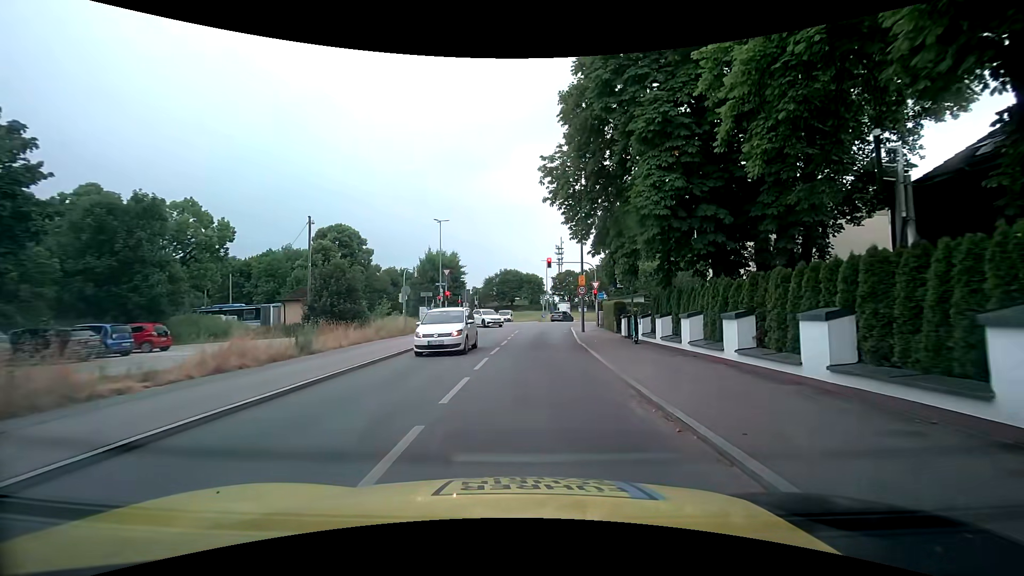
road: tertiary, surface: asphalt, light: Day
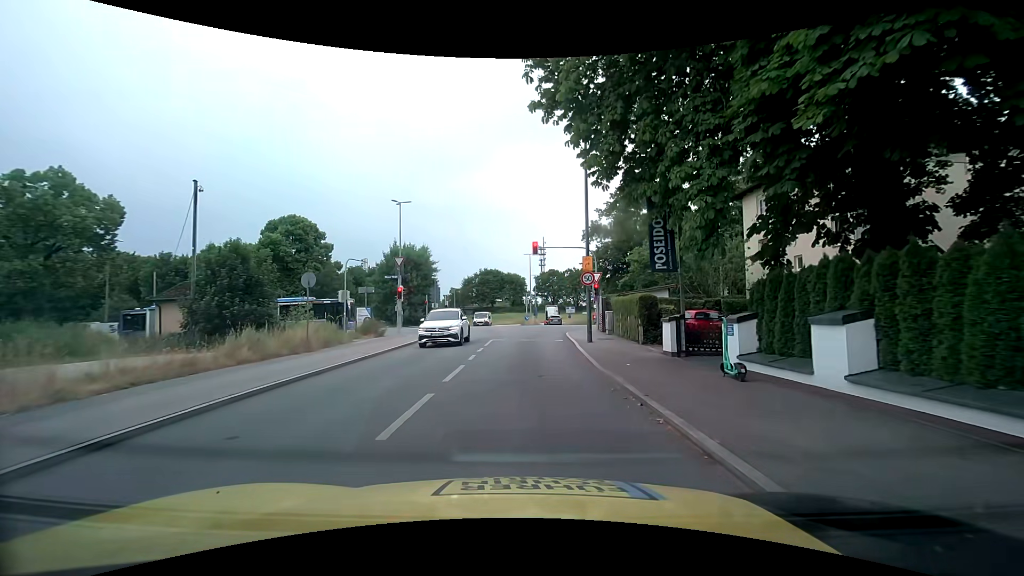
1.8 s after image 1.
(+0.1, +11.1) m; 0°
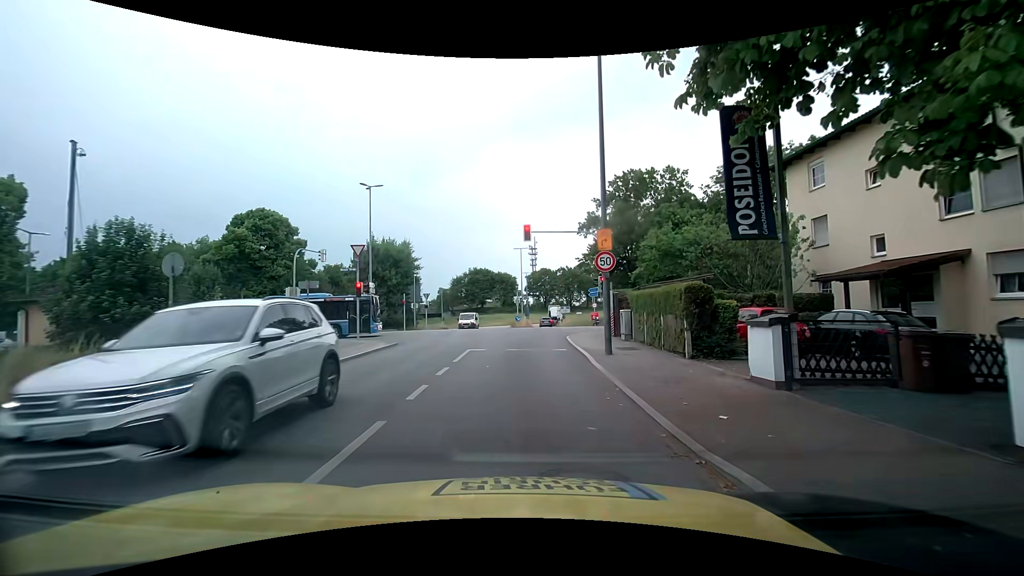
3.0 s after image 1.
(+0.2, +6.7) m; +1°
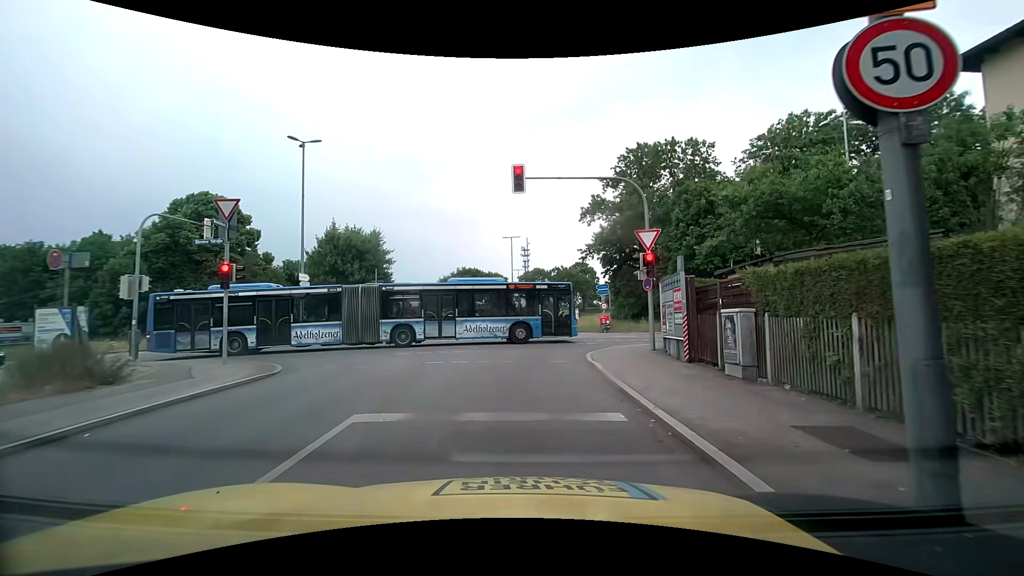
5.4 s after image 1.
(+0.4, +11.5) m; +3°
